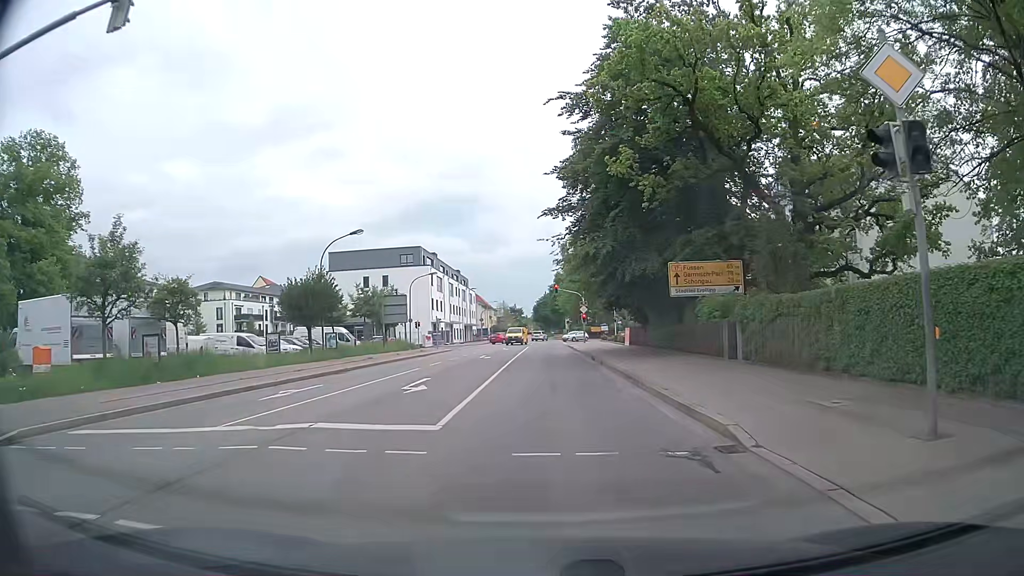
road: secondary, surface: asphalt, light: Day
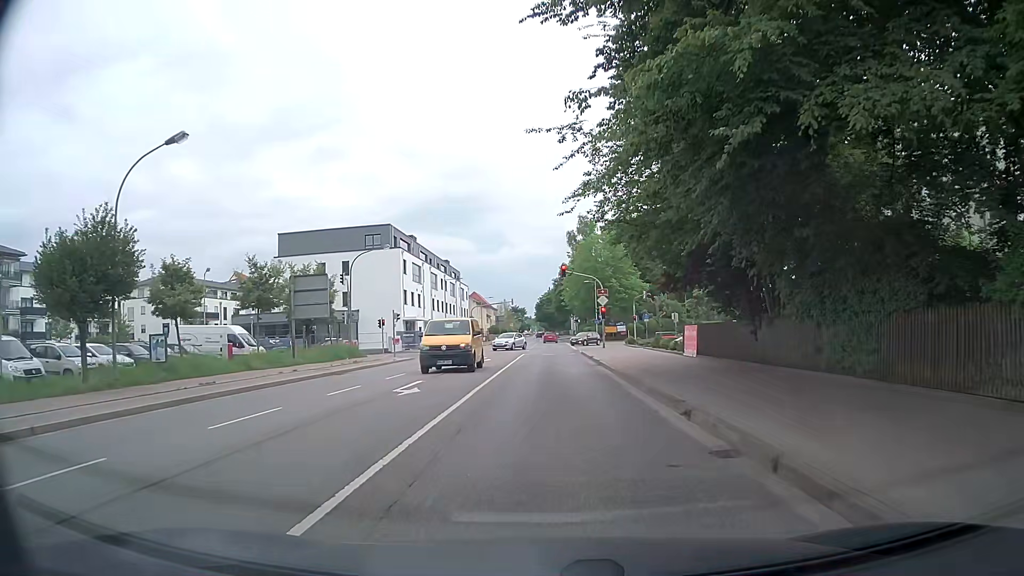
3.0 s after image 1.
(+0.6, +20.8) m; +2°
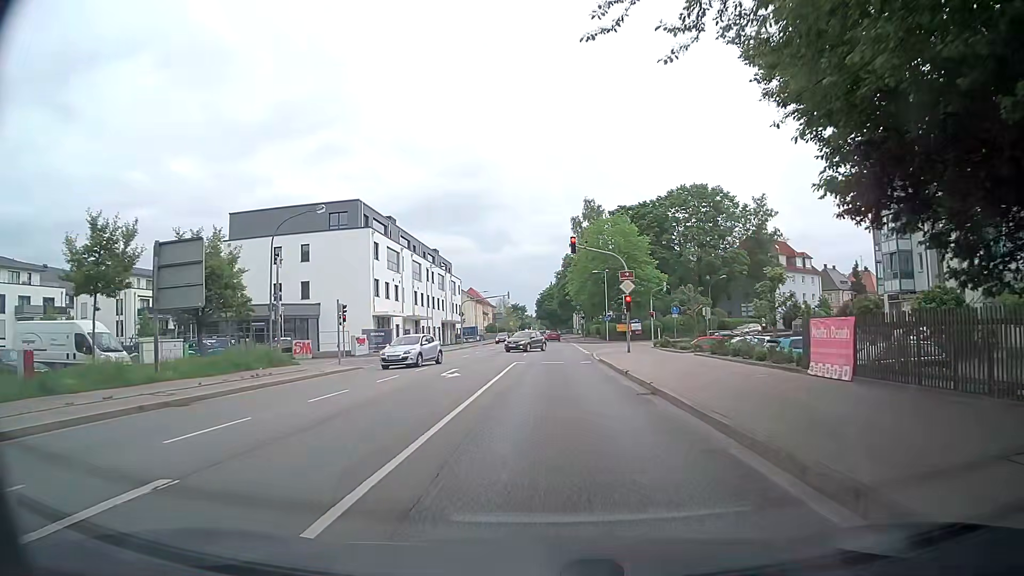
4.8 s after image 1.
(-0.2, +13.7) m; -2°
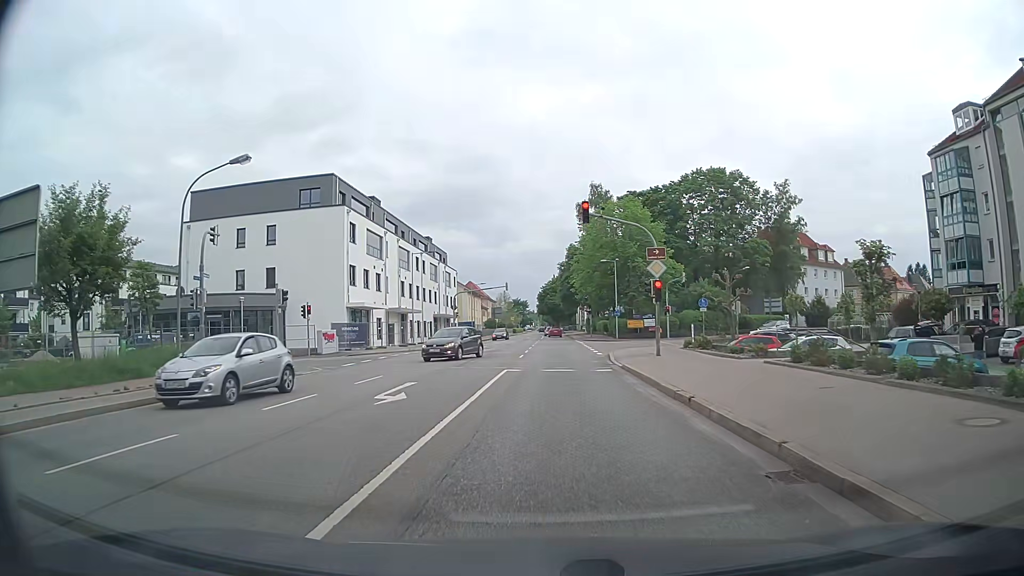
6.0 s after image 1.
(+0.2, +8.6) m; 0°
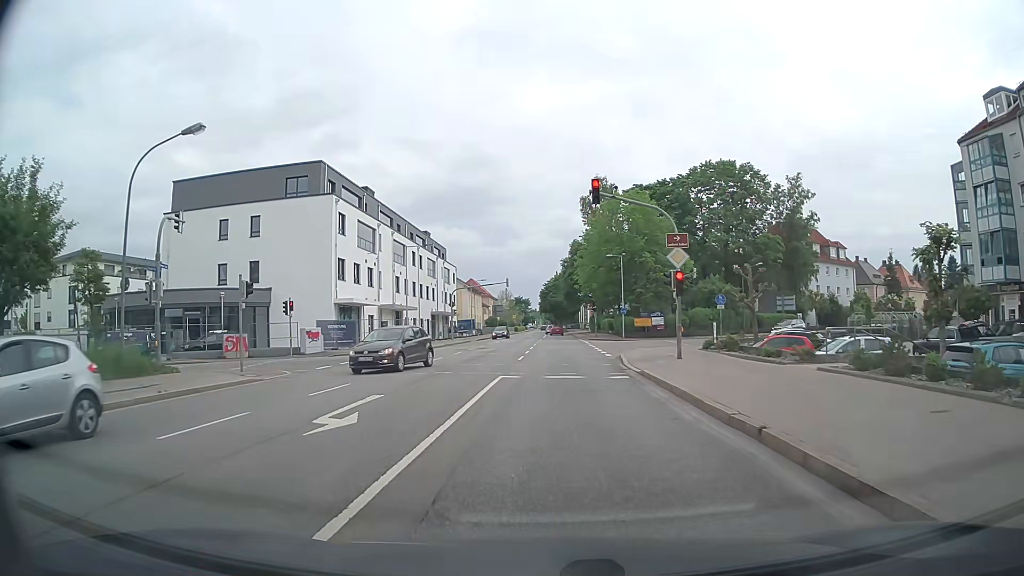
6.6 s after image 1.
(+0.1, +3.6) m; +3°
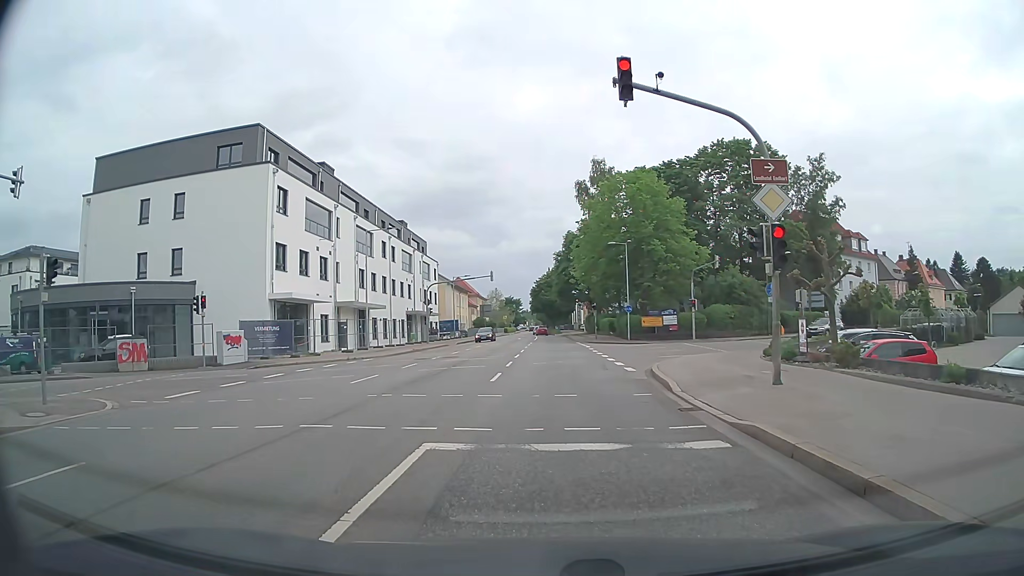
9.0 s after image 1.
(-0.2, +10.2) m; -1°
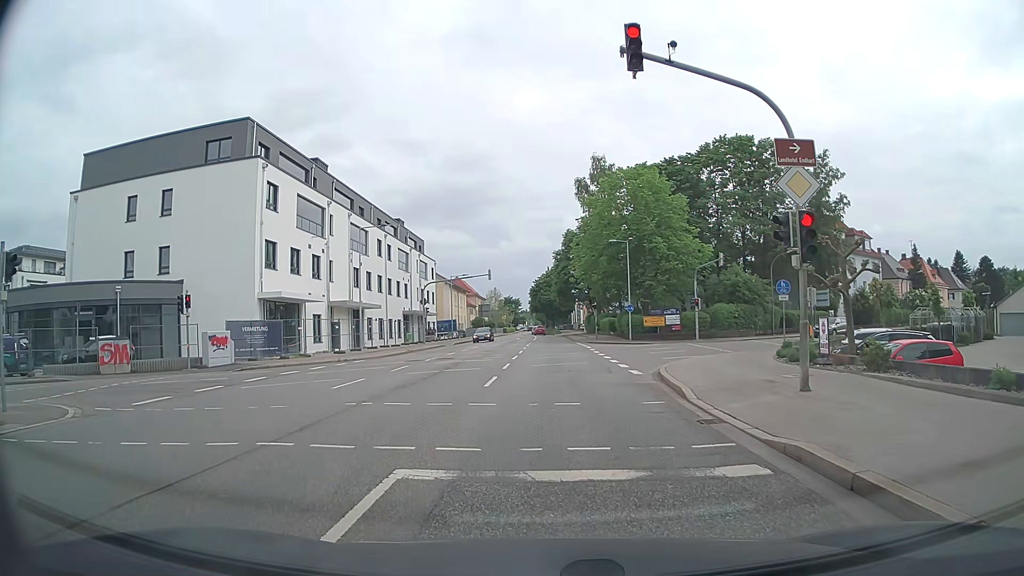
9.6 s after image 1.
(0.0, +1.4) m; +1°
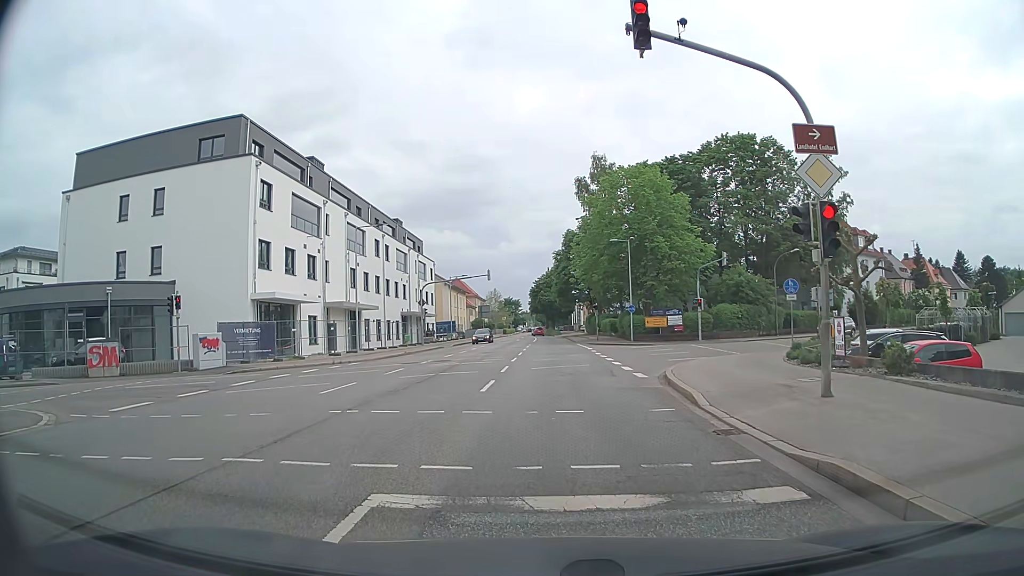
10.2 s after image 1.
(0.0, +0.9) m; +1°
(0, +10) (-1, +20) (-1, +30) (-1, +40) (-1, +50) (-1, +60) (-1, +70) (-2, +80) (-2, +90) (-3, +100) m
